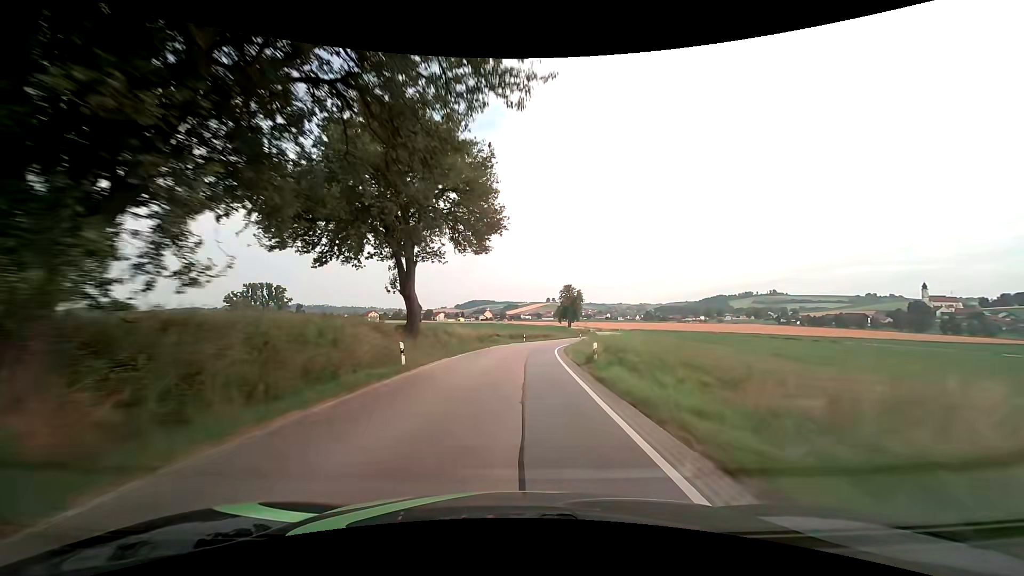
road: secondary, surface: asphalt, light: Day
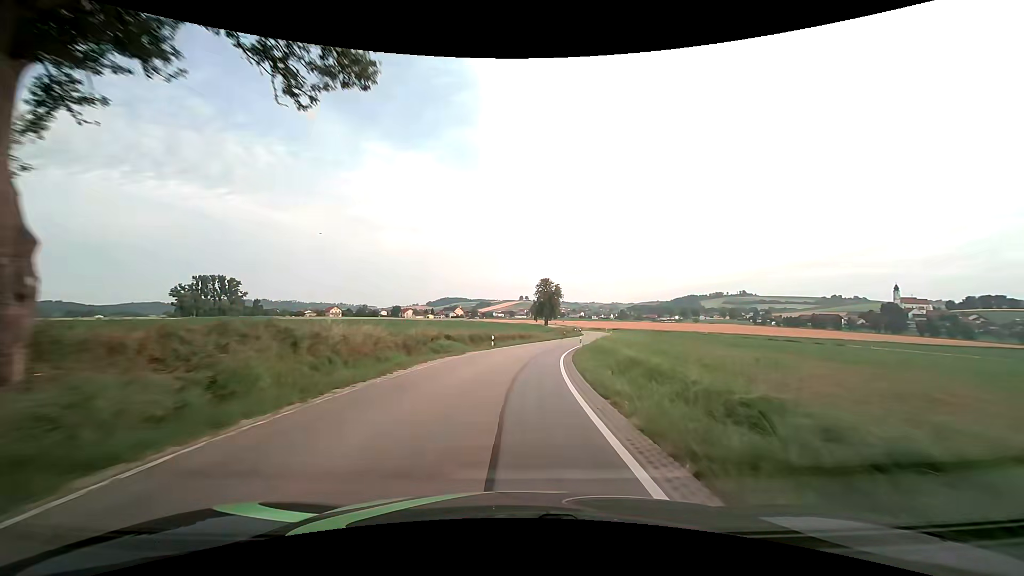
(+0.5, +21.6) m; +3°
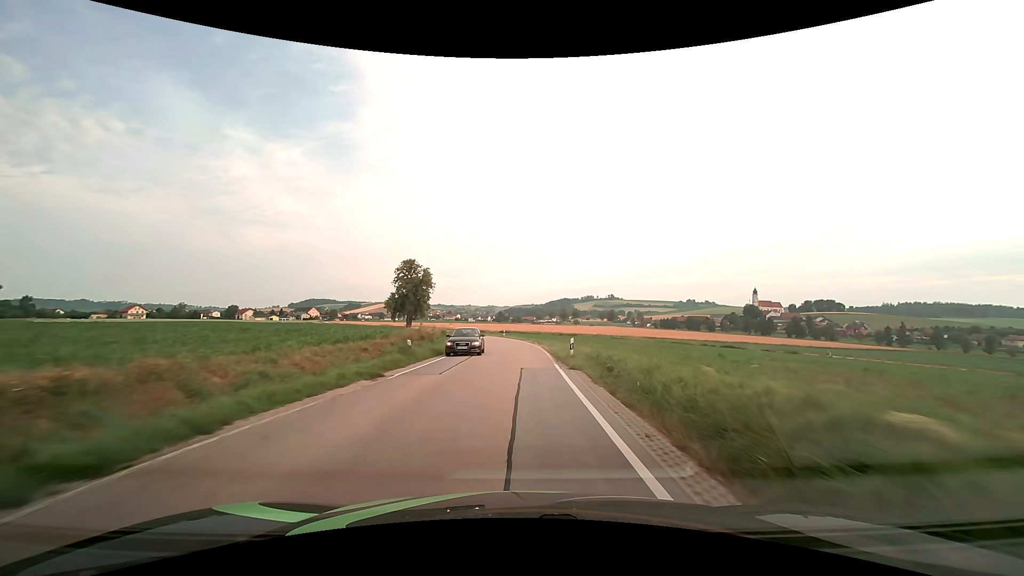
(+6.0, +53.6) m; +14°
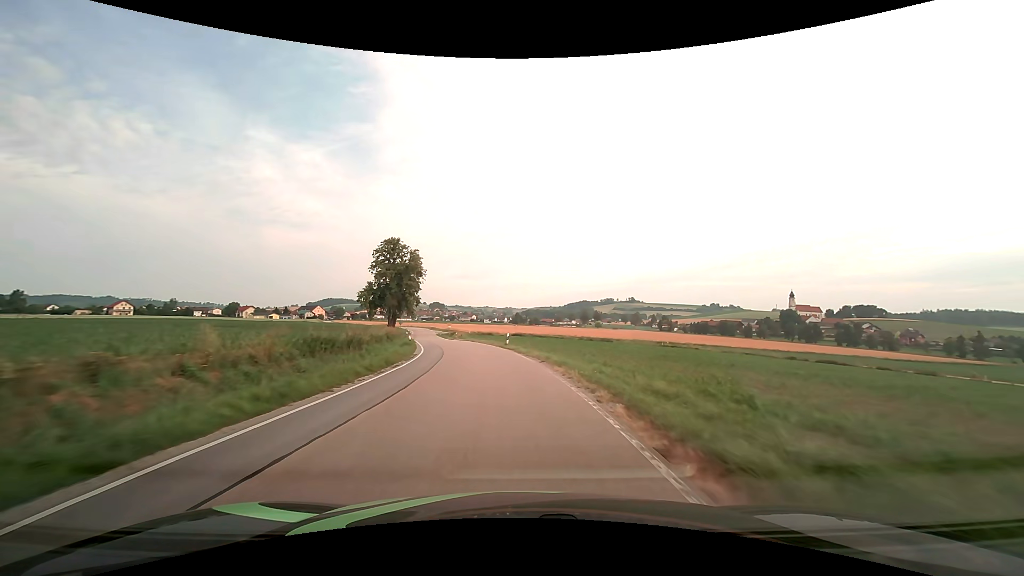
(+0.2, +32.2) m; -2°
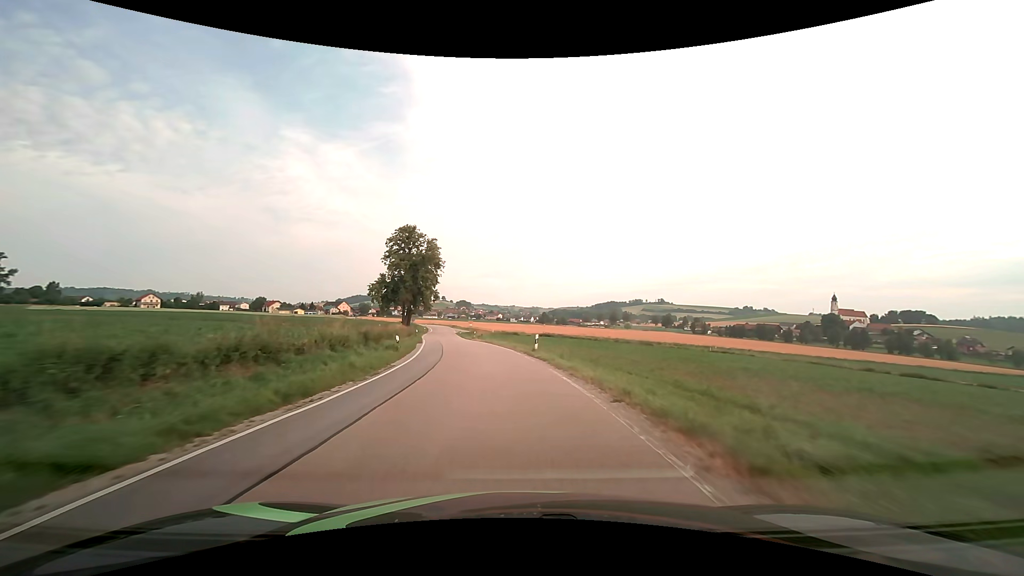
(-0.3, +10.7) m; -3°
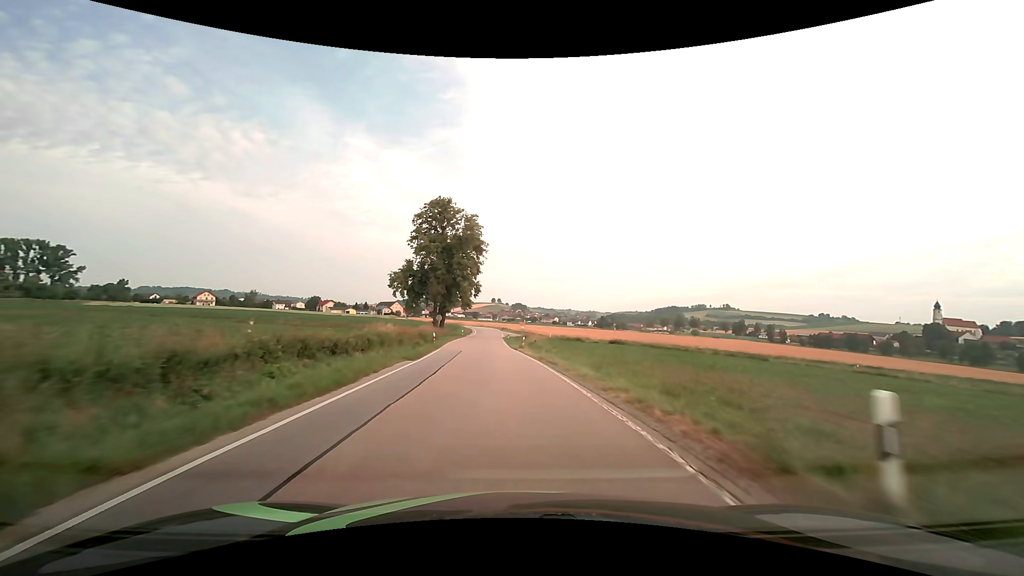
(-1.2, +21.5) m; -6°
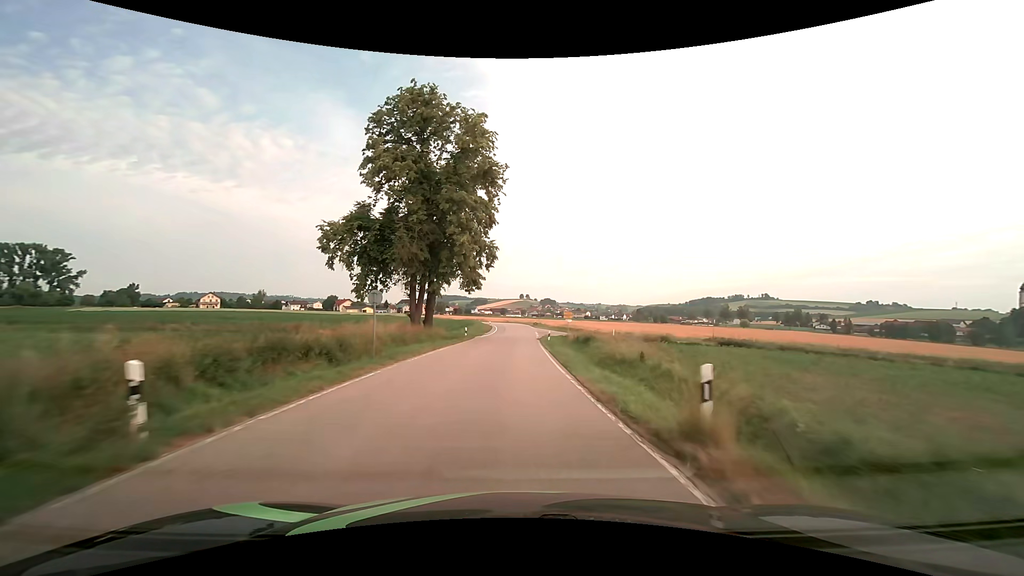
(-1.4, +32.2) m; -3°
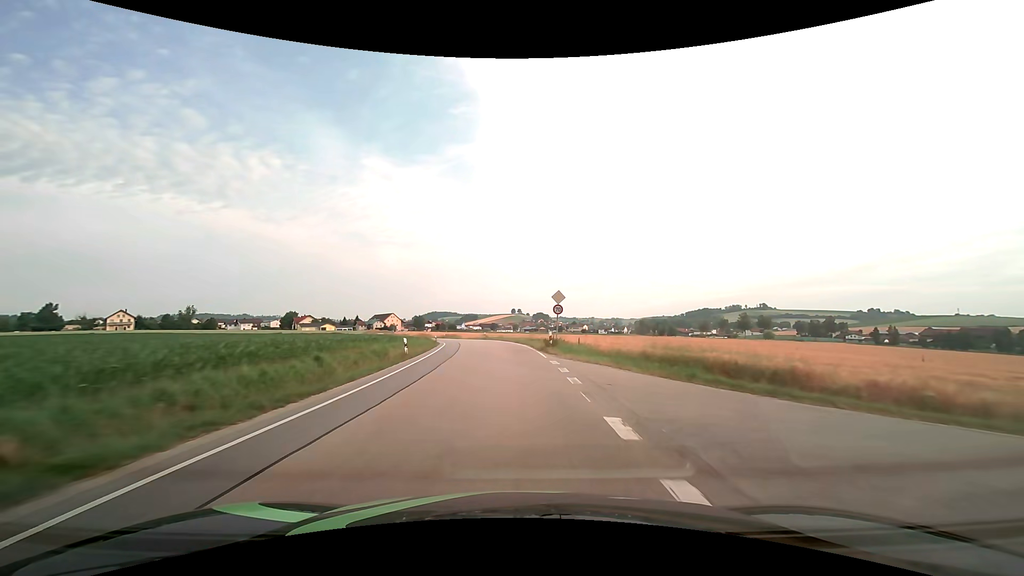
(+0.5, +53.8) m; 0°
(0, +10) (0, +20) (-1, +30) (-1, +40) (-3, +50) (-4, +60) (-6, +70) (-8, +79) (-10, +89) (-13, +99) m
